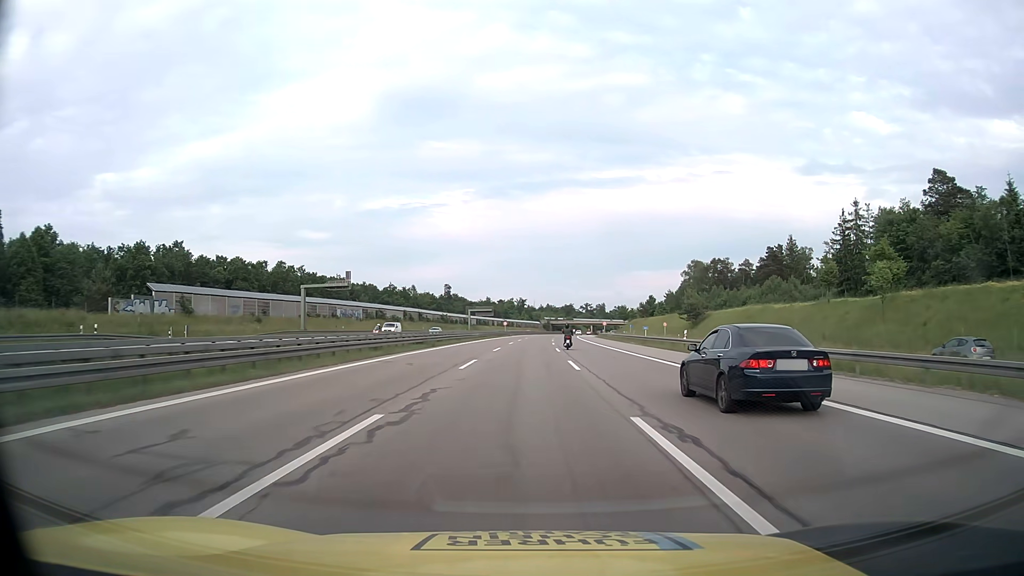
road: motorway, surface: asphalt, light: Day
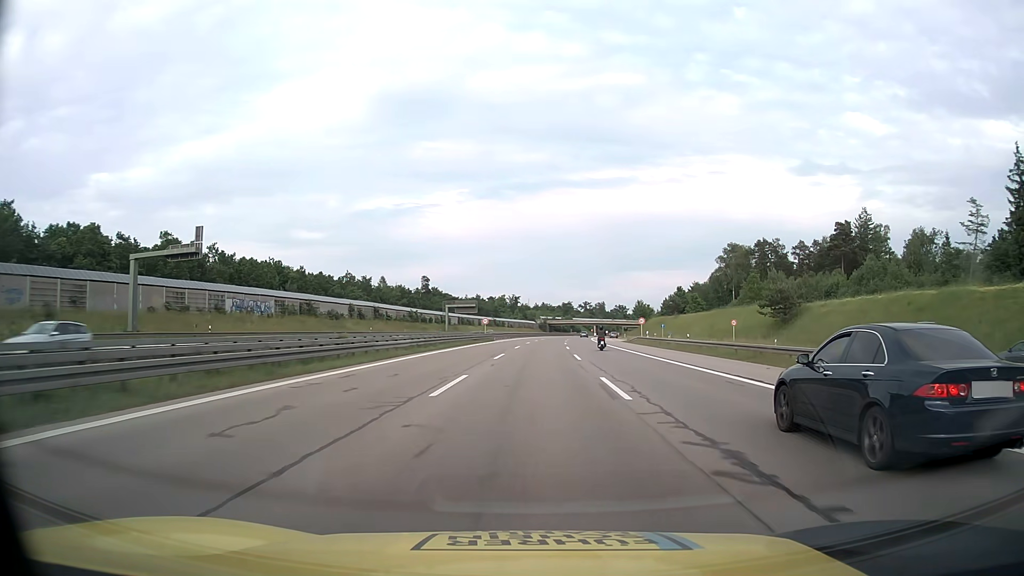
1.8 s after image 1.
(+0.2, +45.5) m; 0°
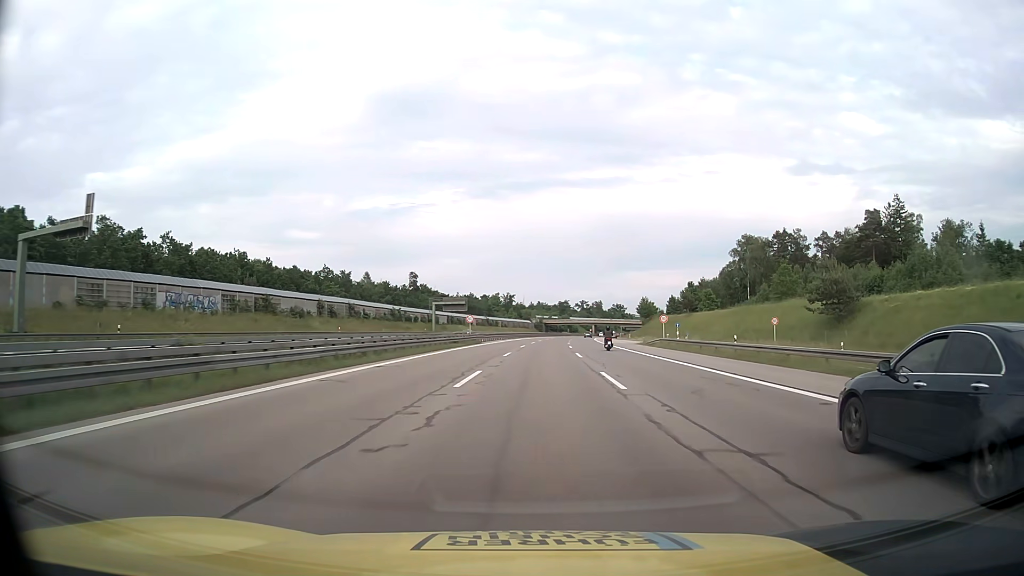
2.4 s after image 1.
(+0.1, +15.4) m; 0°
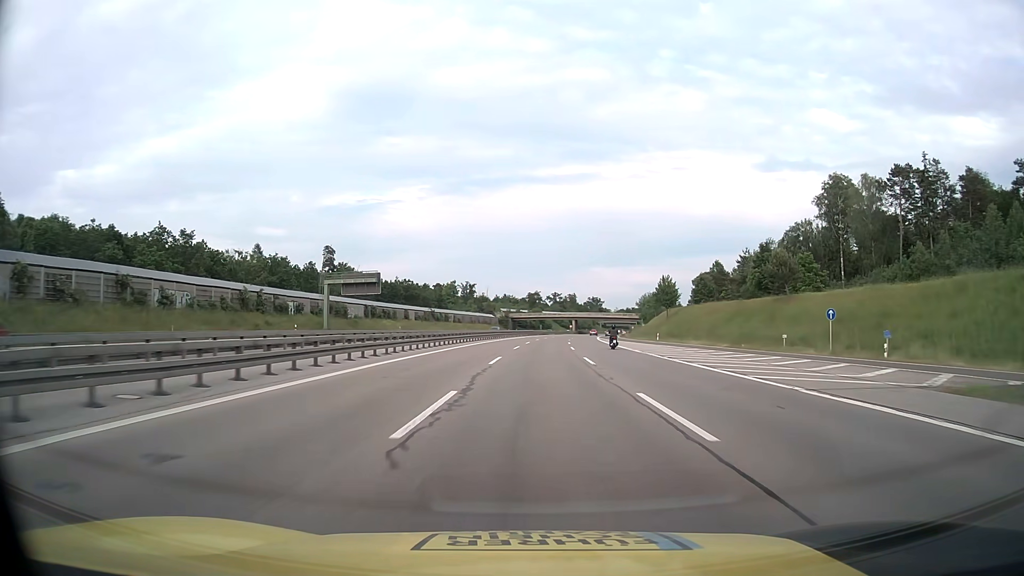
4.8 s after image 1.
(+1.7, +62.3) m; +3°
(0, +10) (0, +20) (0, +30) (+1, +40) (+1, +50) (+1, +60) (+2, +70) (+2, +80) (+3, +90) (+4, +100) m
